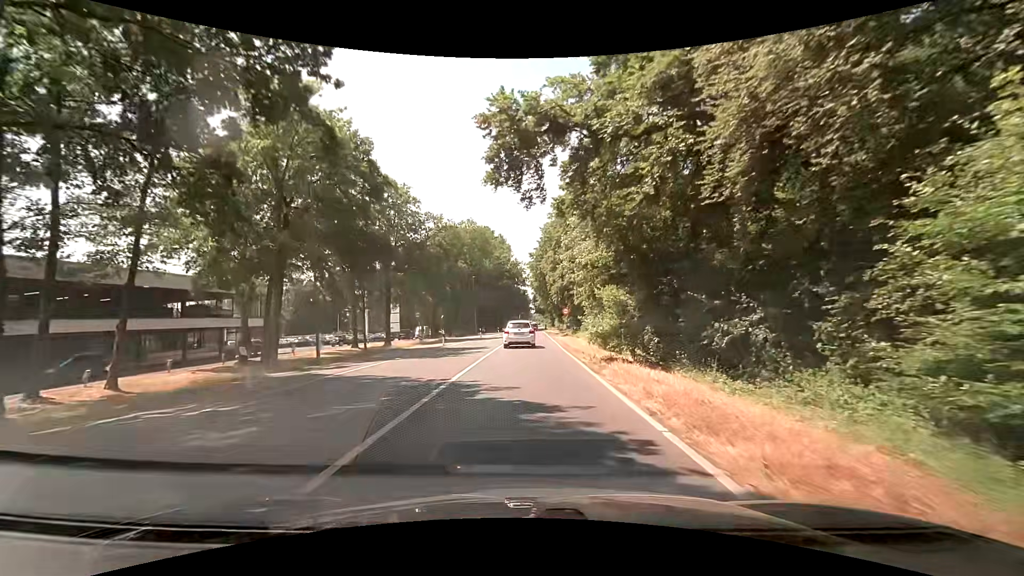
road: secondary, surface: asphalt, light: Day
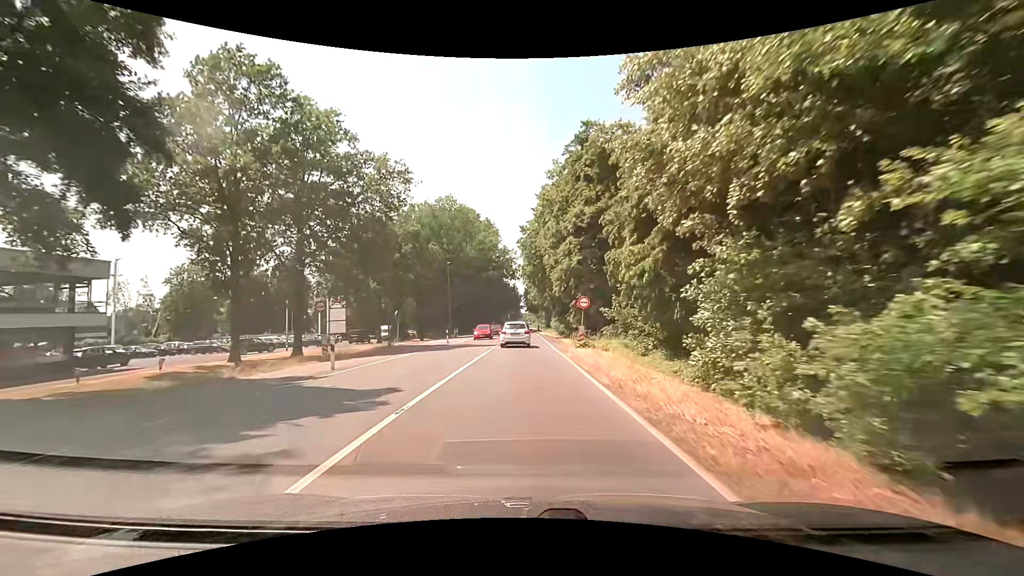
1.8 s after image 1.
(+0.4, +19.8) m; +2°
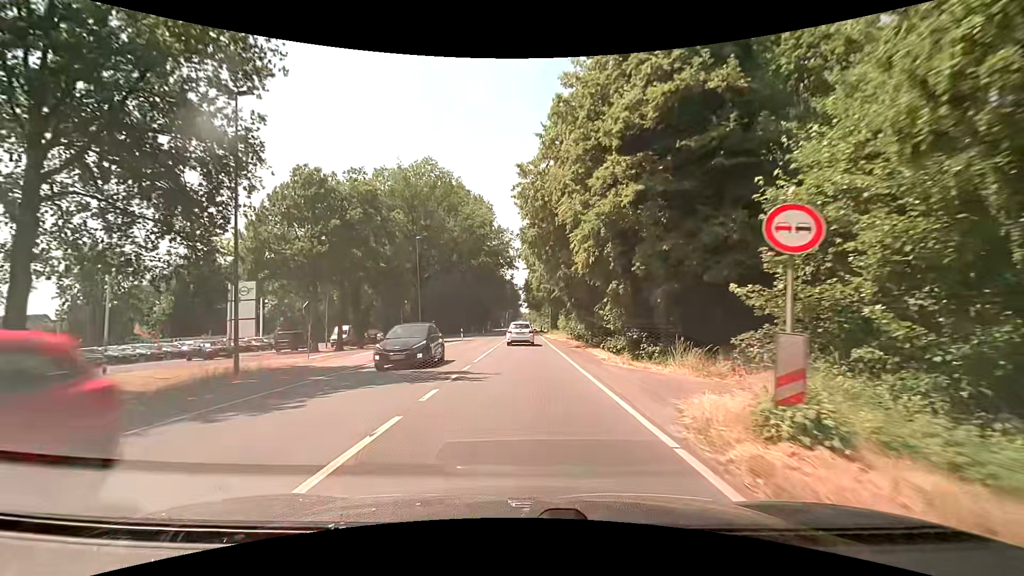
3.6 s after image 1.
(-0.2, +19.9) m; 0°
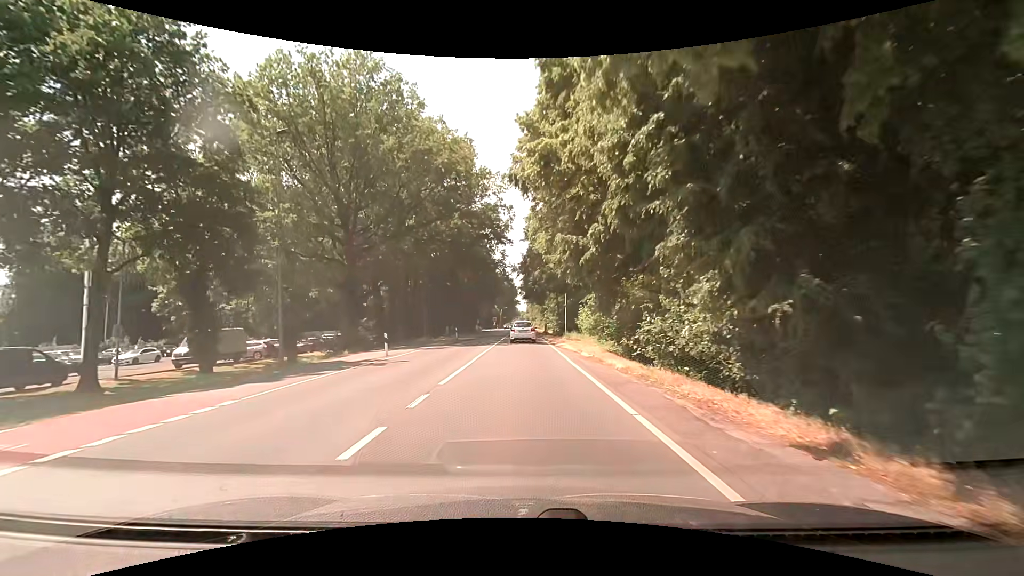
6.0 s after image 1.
(+0.1, +27.7) m; 0°
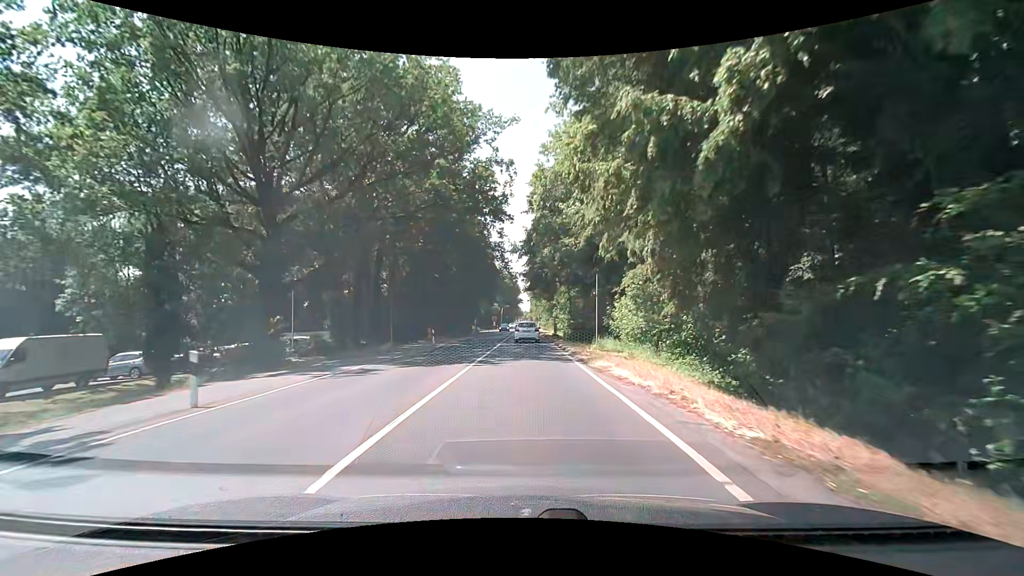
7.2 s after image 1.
(-0.1, +14.2) m; 0°
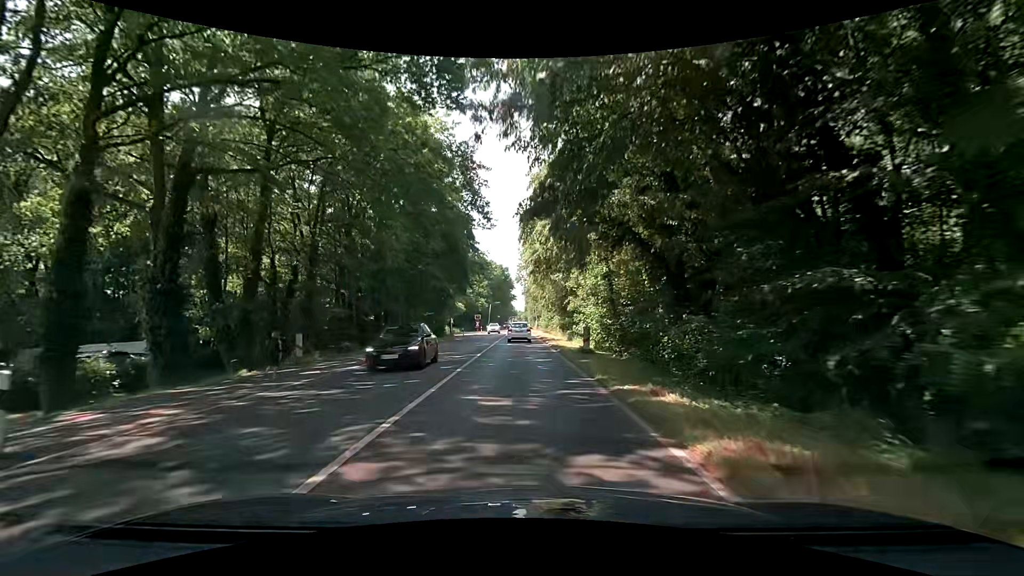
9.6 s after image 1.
(+0.1, +28.6) m; +1°
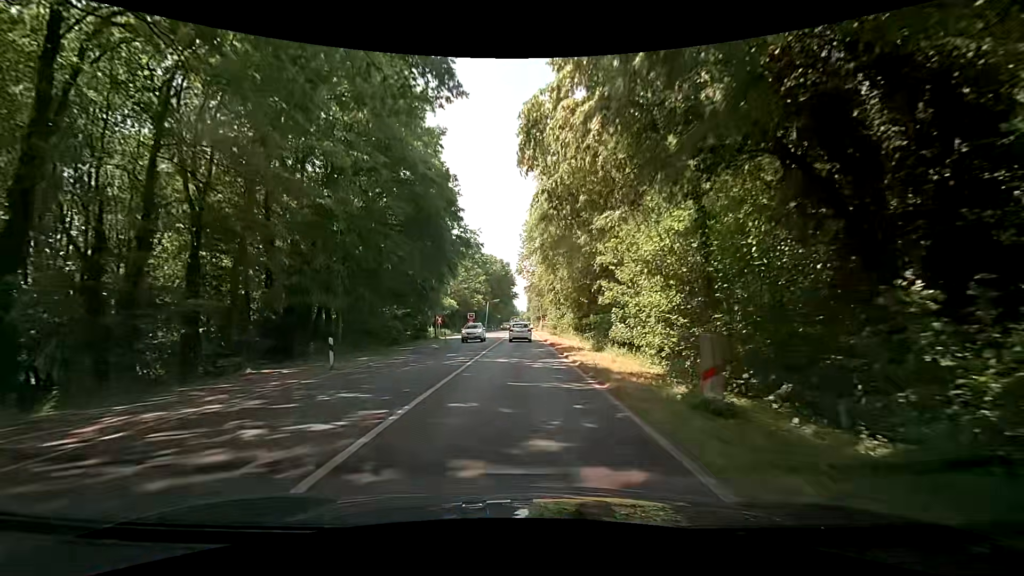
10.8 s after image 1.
(-0.1, +14.3) m; -1°
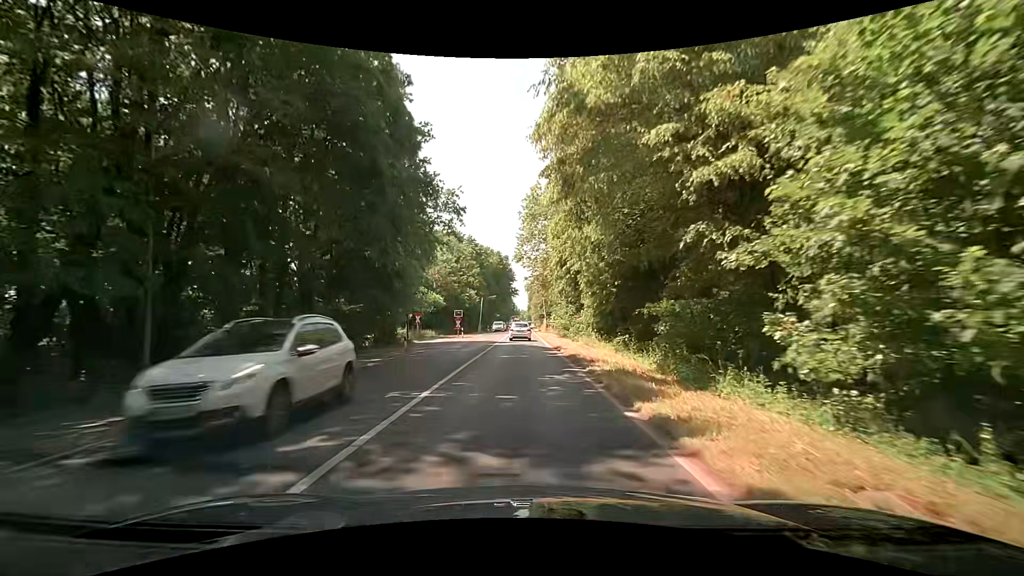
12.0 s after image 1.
(+0.5, +14.2) m; +2°
(0, +10) (0, +20) (-1, +30) (-1, +40) (-1, +50) (-1, +60) (-1, +70) (-1, +80) (-2, +90) (-2, +100) m
